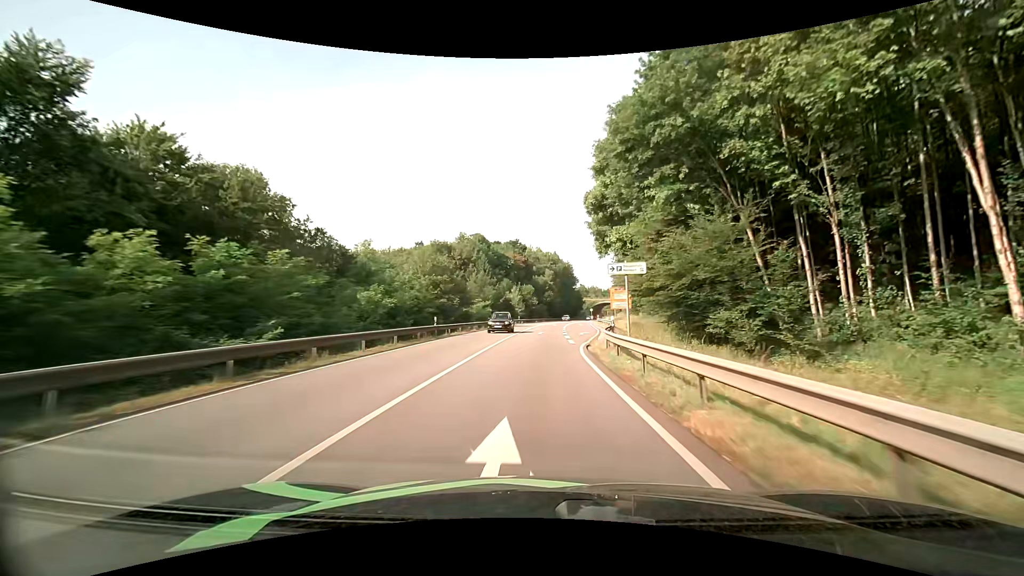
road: primary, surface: asphalt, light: Day
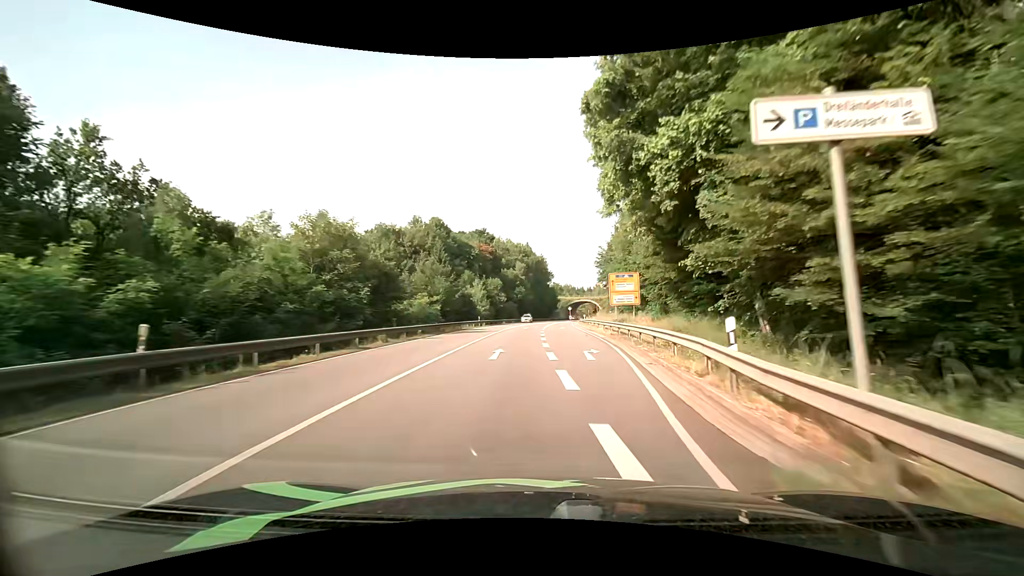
(+0.5, +21.2) m; +3°
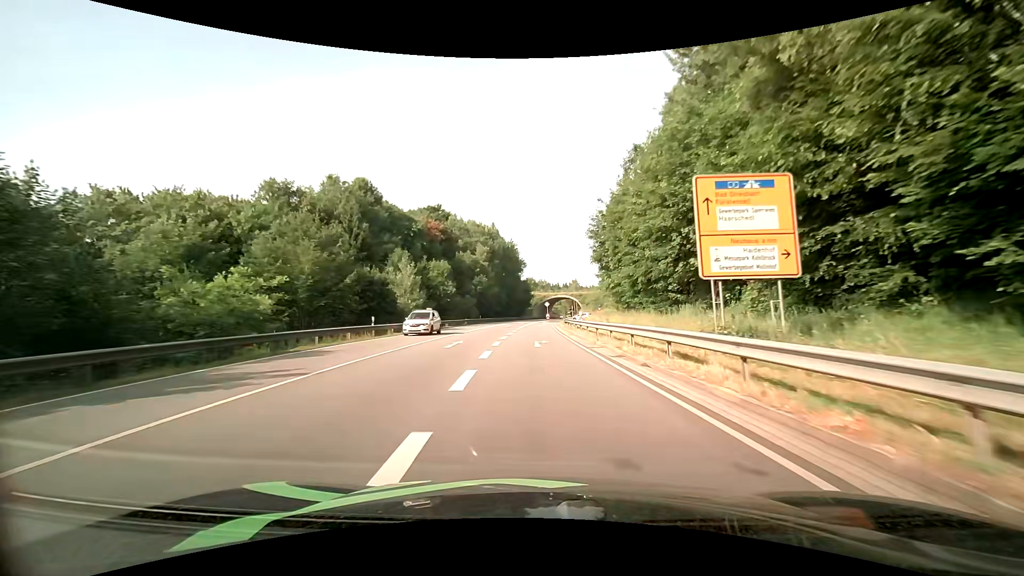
(+1.2, +30.4) m; +4°
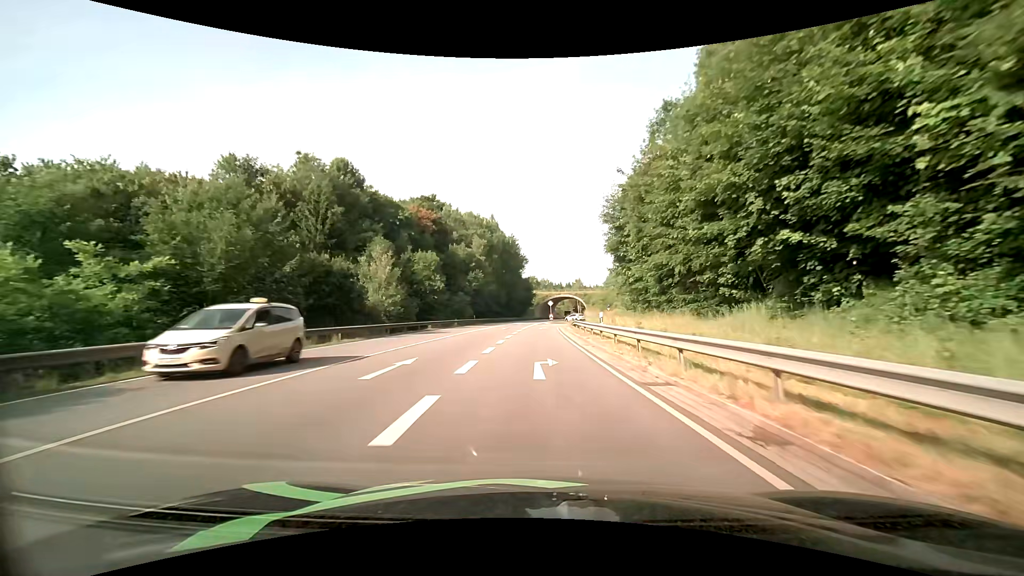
(-0.1, +9.5) m; -1°
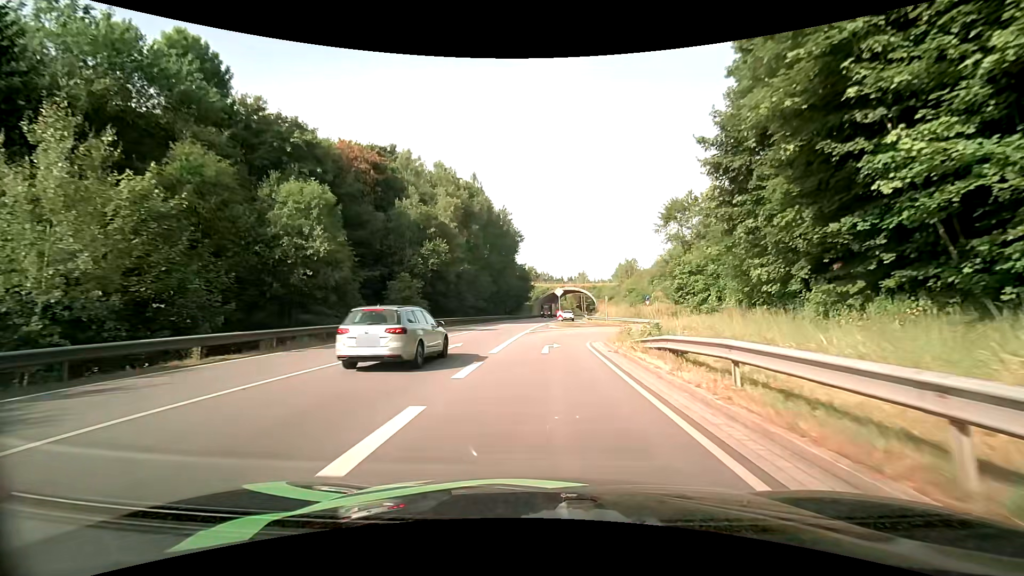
(-0.1, +30.4) m; 0°
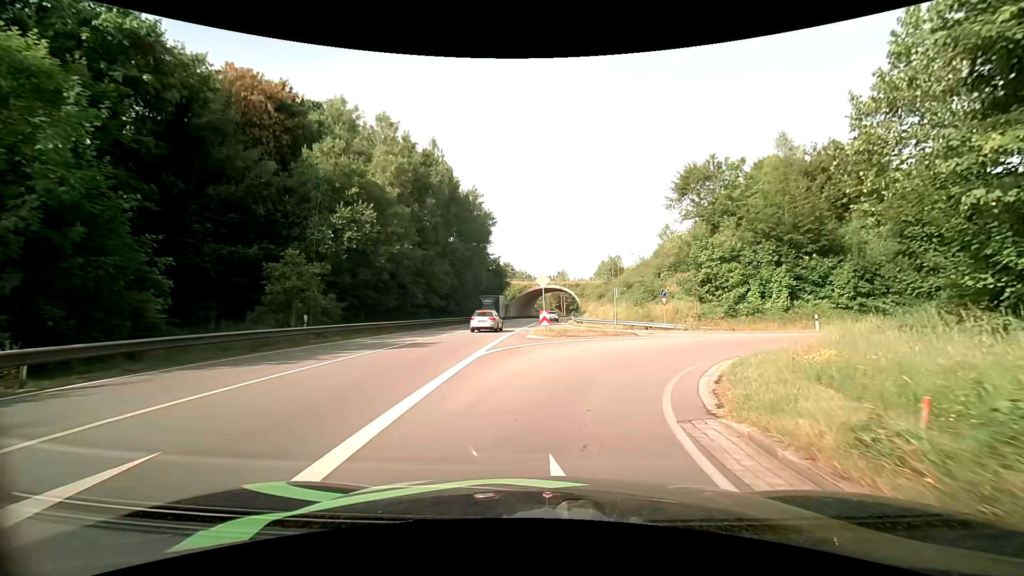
(+0.2, +15.8) m; +2°
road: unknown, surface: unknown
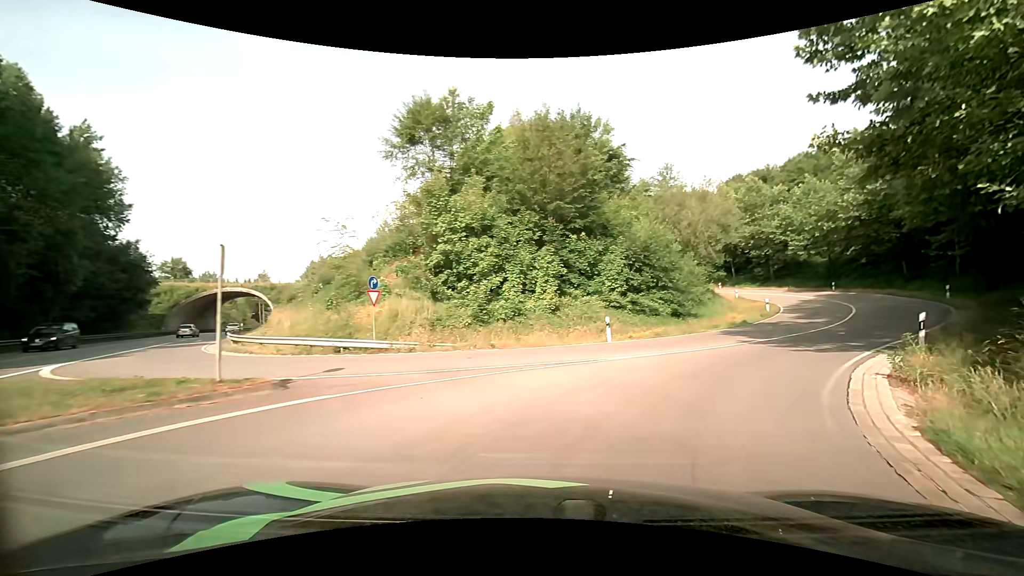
(+3.8, +18.4) m; +30°
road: primary_link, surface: asphalt
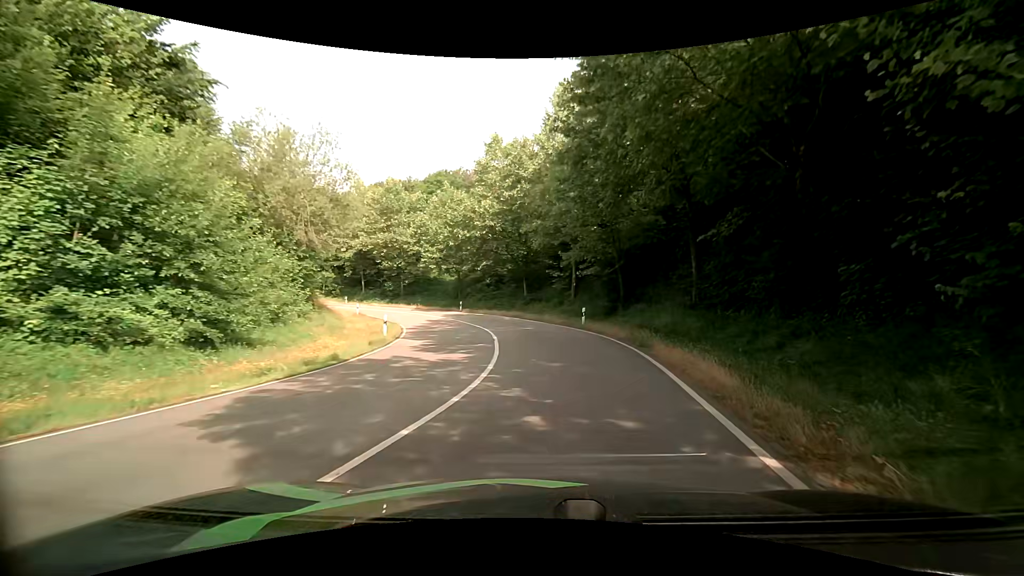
(+6.3, +15.0) m; +41°
